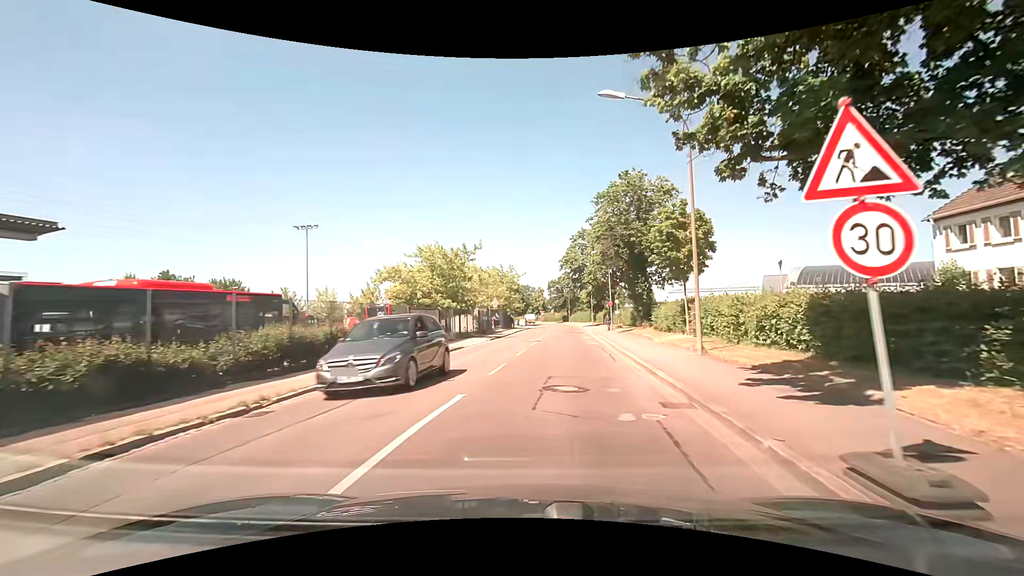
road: unclassified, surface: asphalt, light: Day
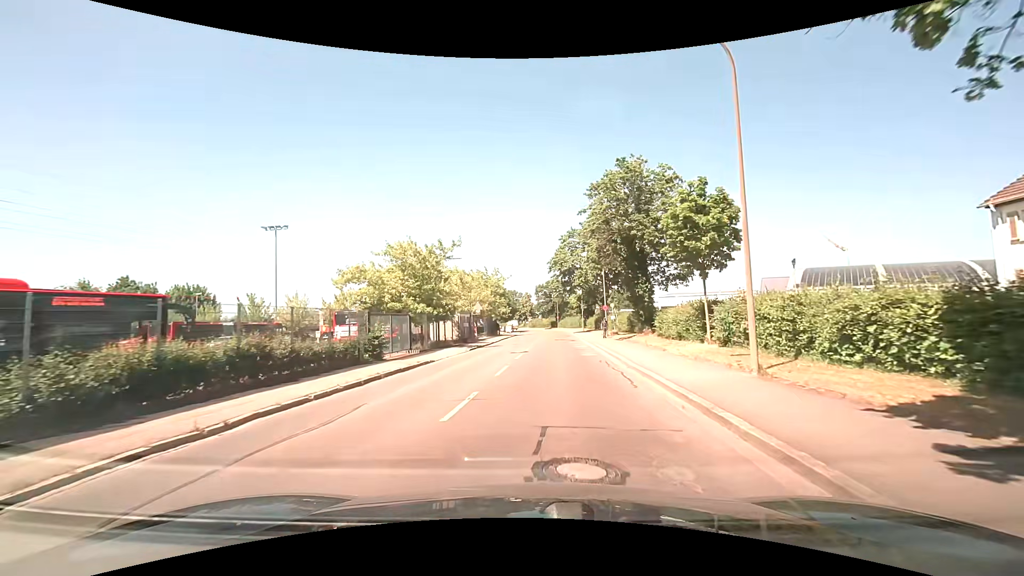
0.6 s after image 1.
(+0.1, +4.8) m; +2°
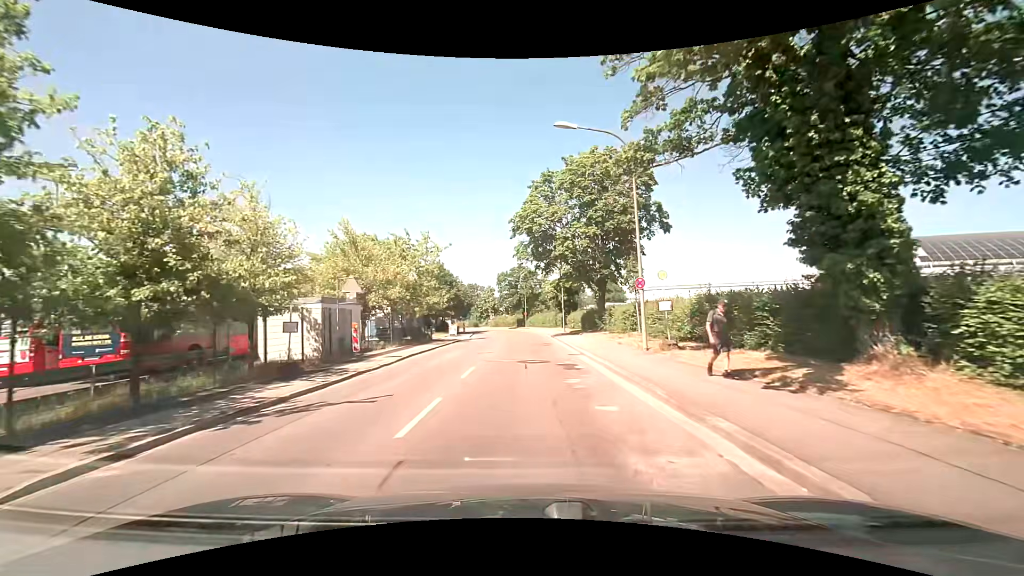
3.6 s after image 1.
(+1.2, +25.4) m; +3°
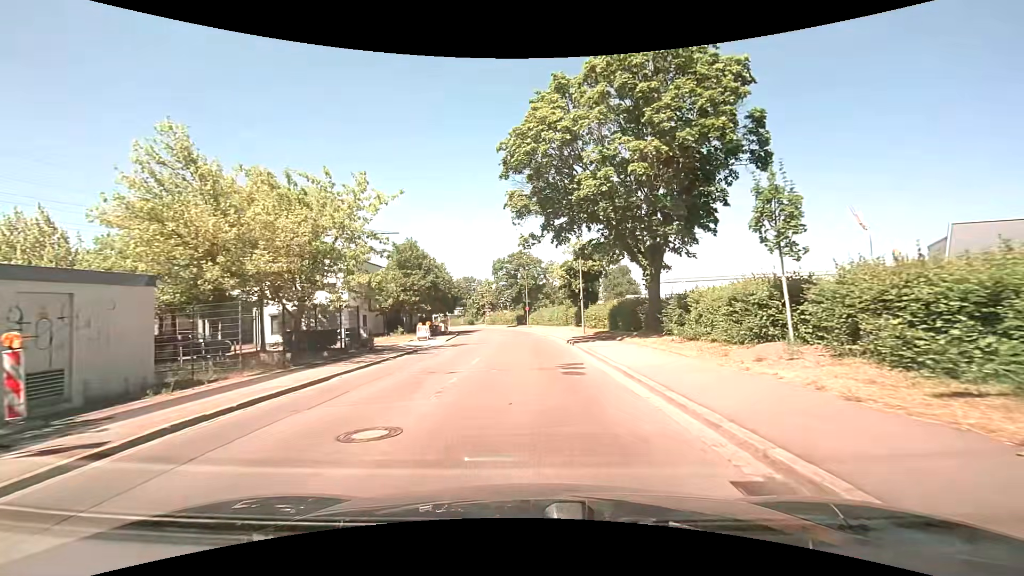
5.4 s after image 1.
(0.0, +15.9) m; 0°
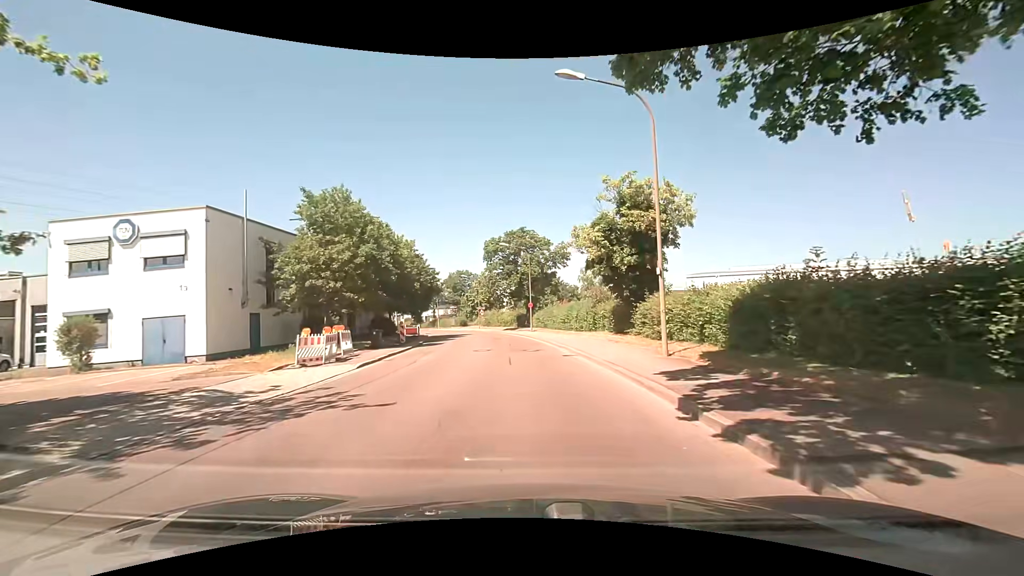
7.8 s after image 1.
(-0.3, +19.1) m; -1°
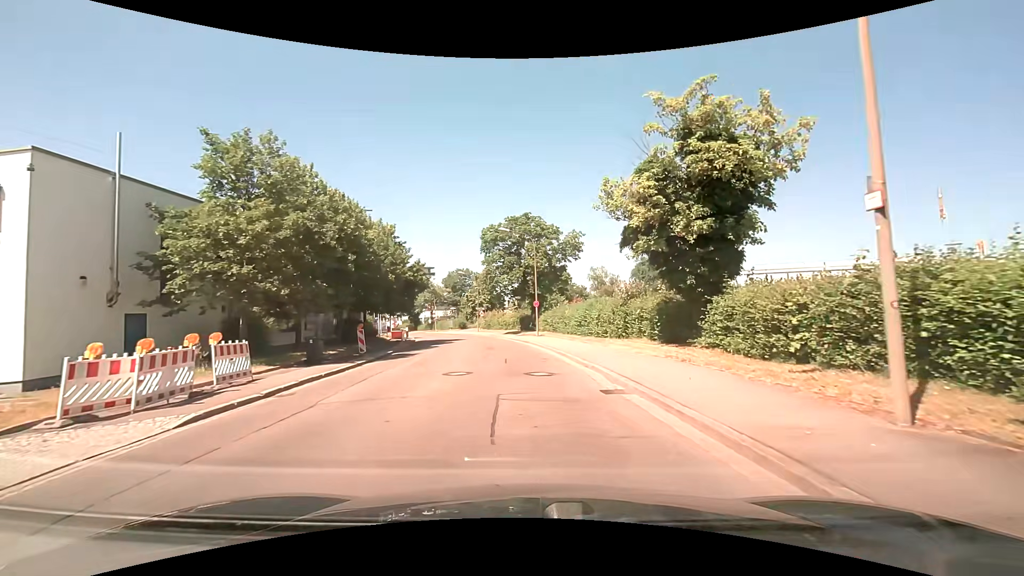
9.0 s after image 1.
(0.0, +8.7) m; 0°
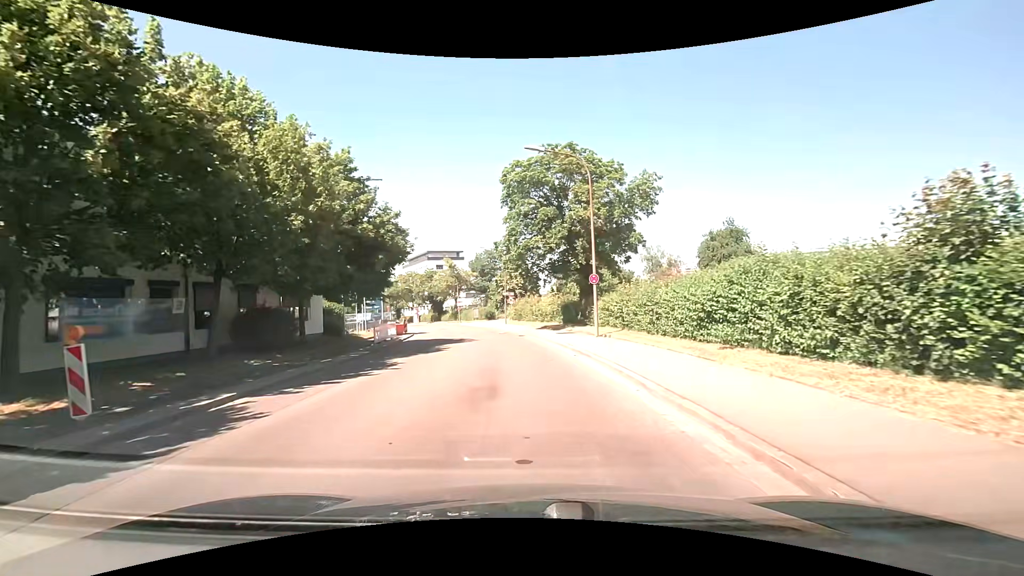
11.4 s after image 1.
(-0.6, +16.6) m; -5°
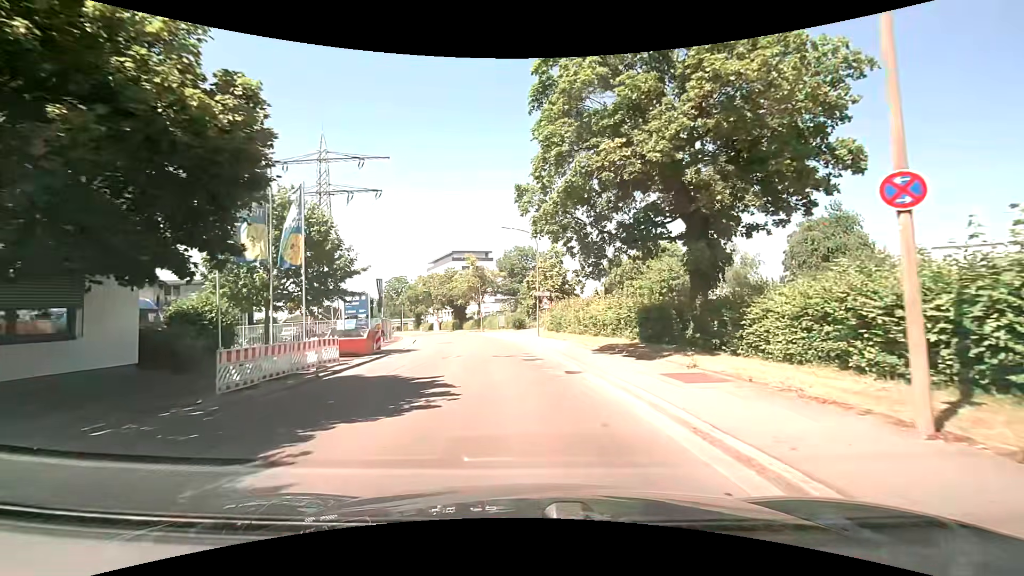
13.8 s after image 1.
(-0.4, +16.0) m; -4°
(0, +10) (-1, +20) (-2, +30) (-3, +40) (-5, +50) (-7, +59) (-10, +69) (-13, +78) (-17, +88) (-21, +97) m
